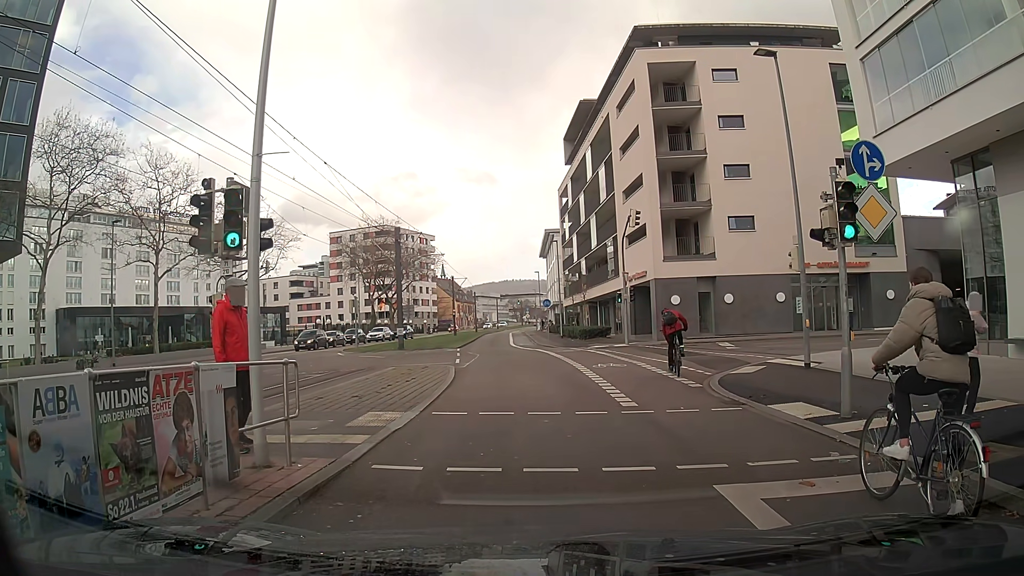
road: secondary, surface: asphalt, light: Day
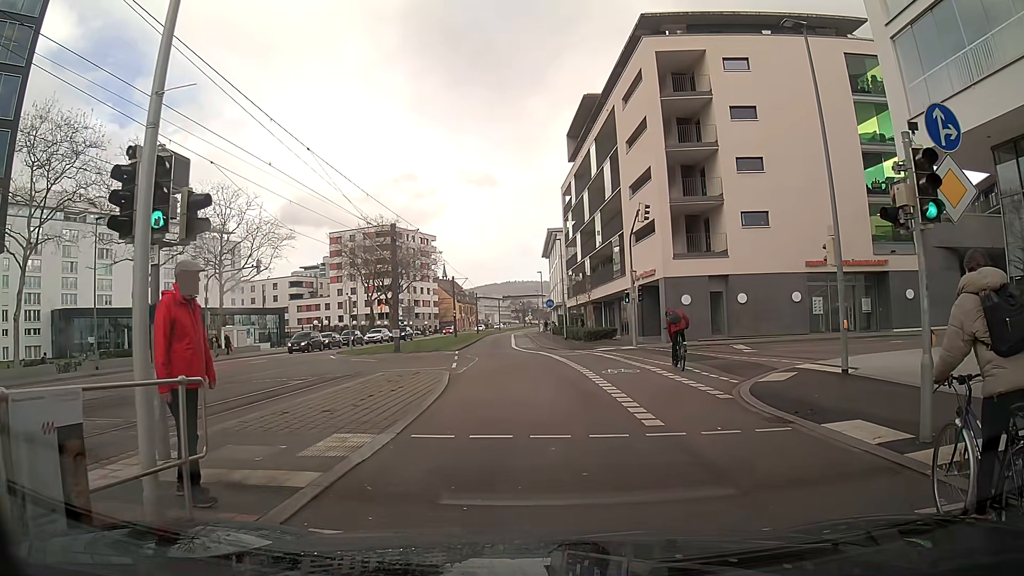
(0.0, +2.2) m; 0°
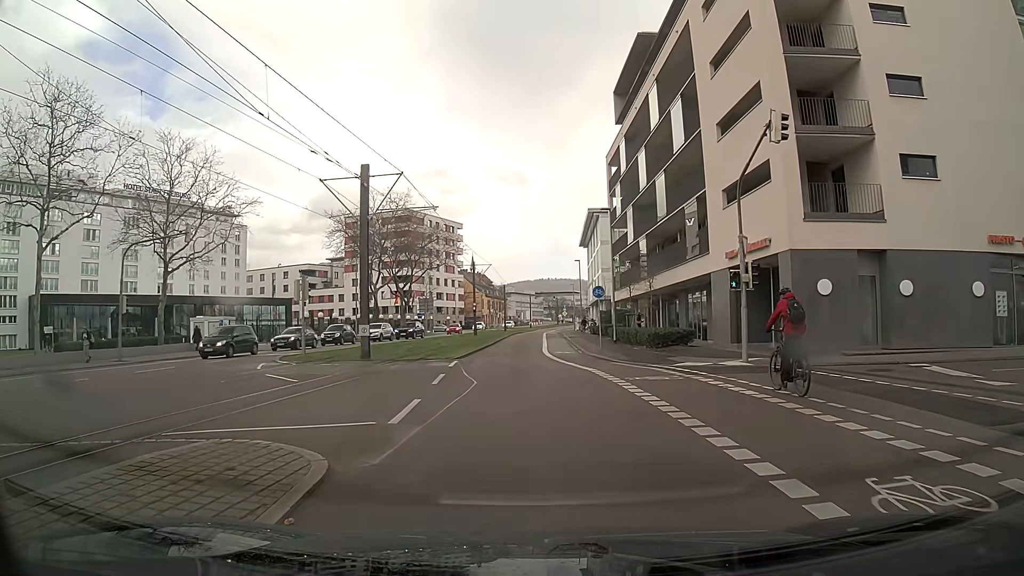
(-0.4, +14.4) m; -3°
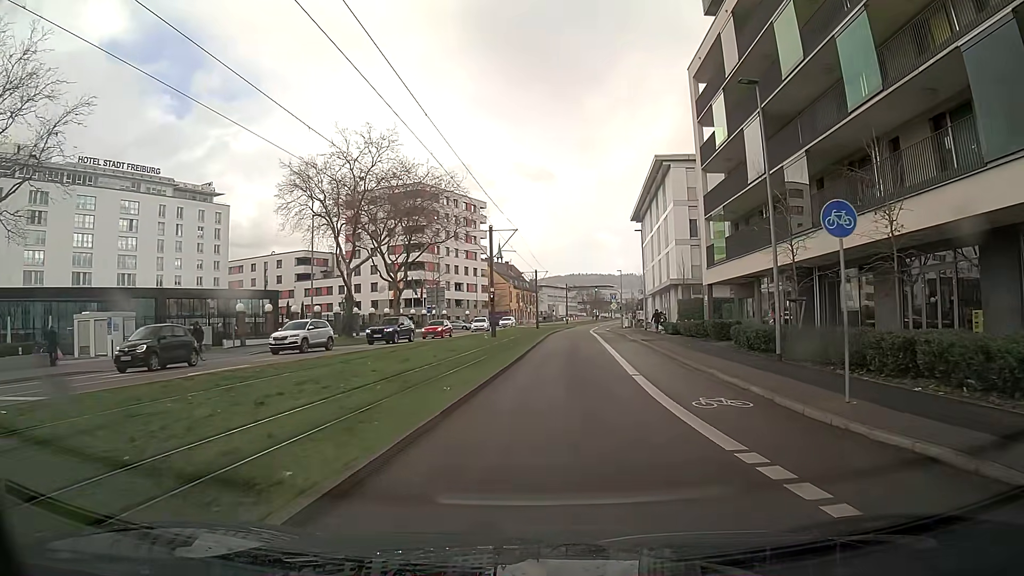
(-0.7, +22.7) m; -1°
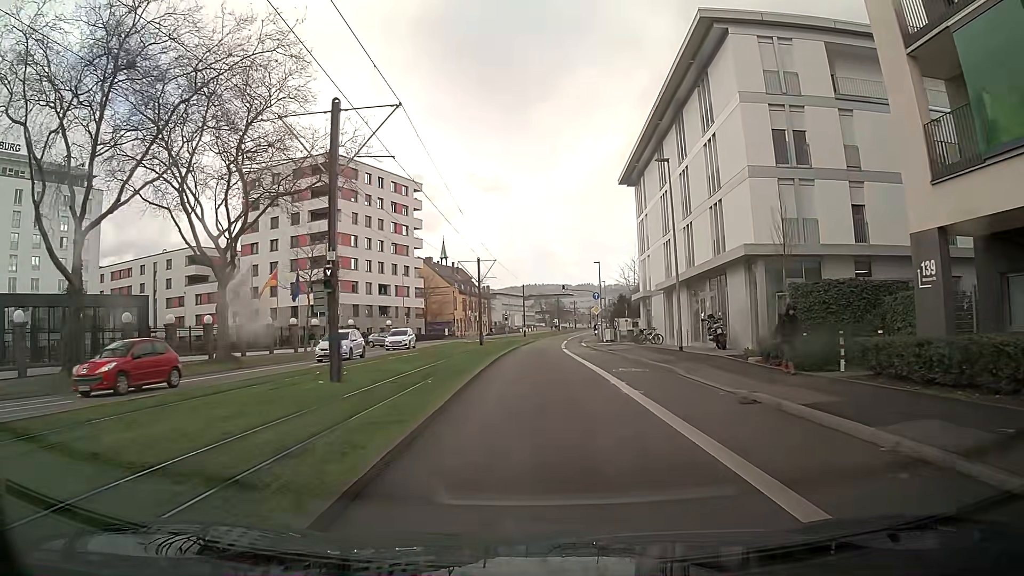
(+0.4, +27.3) m; +1°
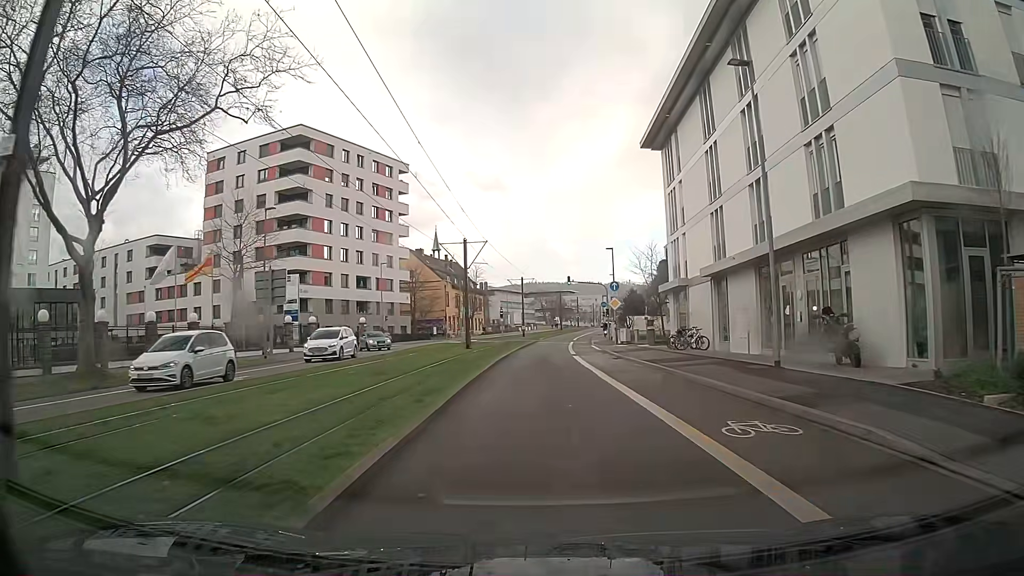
(+0.1, +11.6) m; +1°
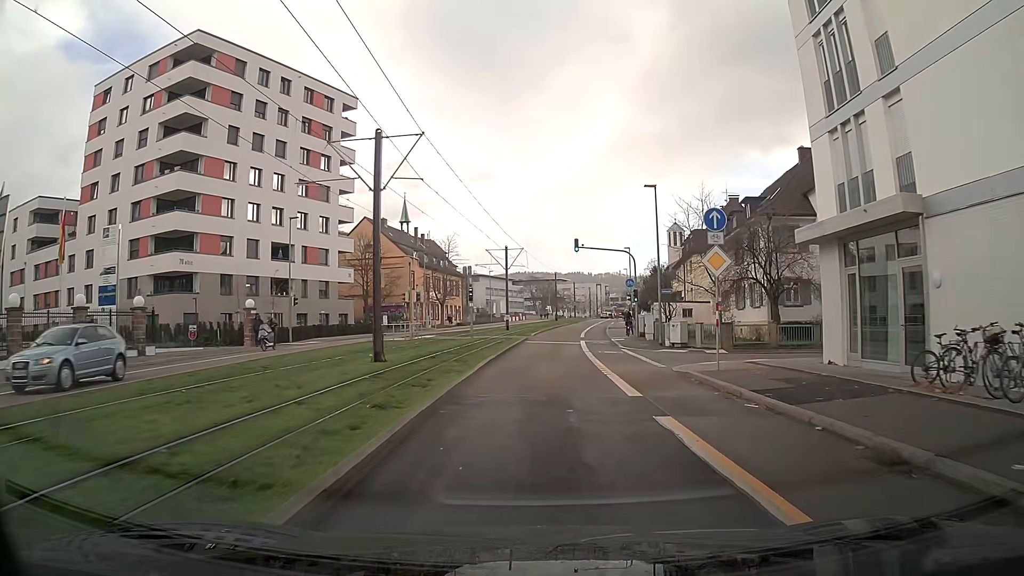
(+0.3, +24.1) m; +1°
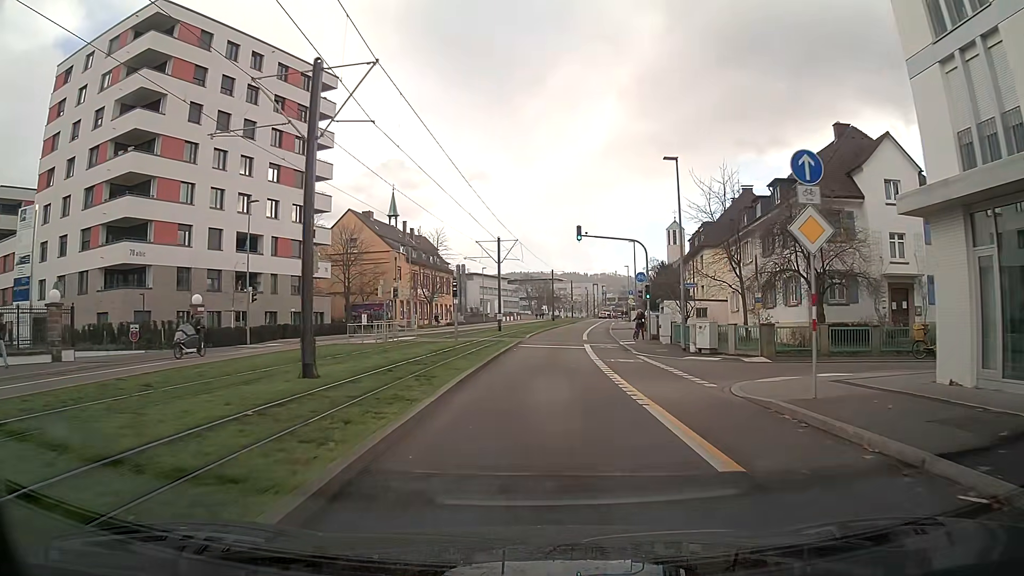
(0.0, +6.3) m; 0°
(0, +10) (0, +20) (+1, +30) (+1, +40) (+2, +50) (+3, +60) (+4, +70) (+6, +80) (+7, +90) (+8, +100) m
